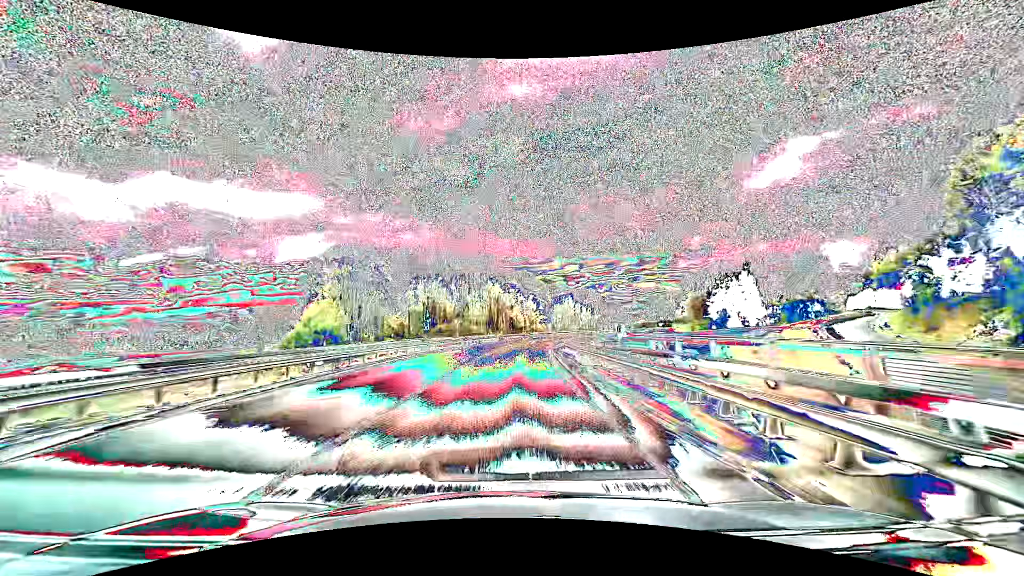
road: primary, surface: asphalt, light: Day
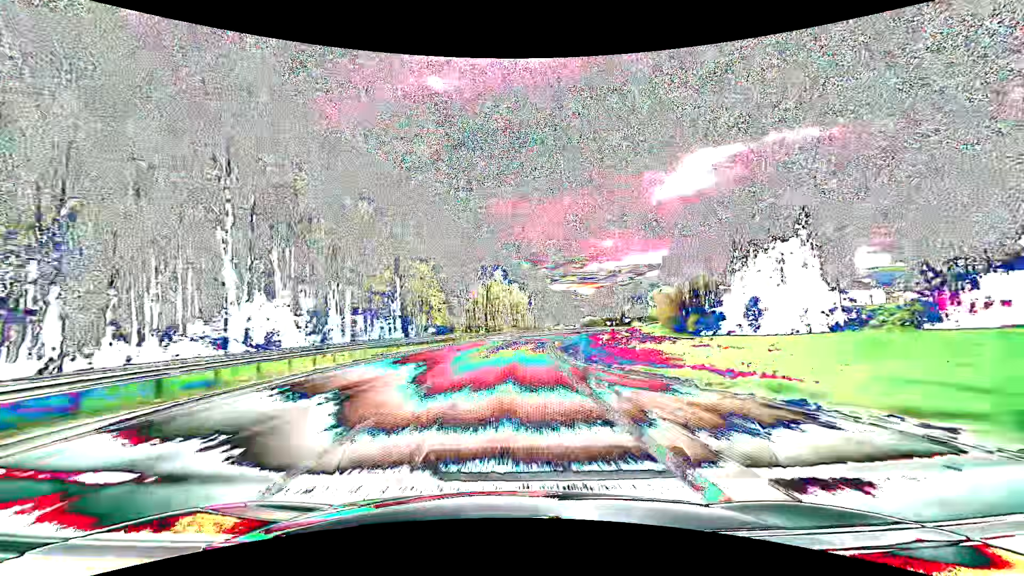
(+6.4, +78.8) m; +10°
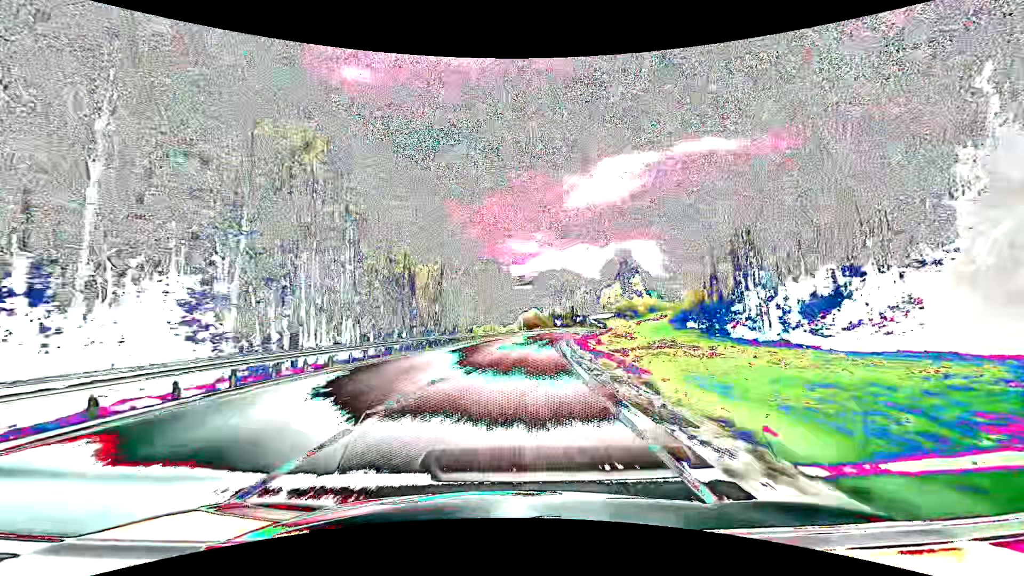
(+6.1, +78.9) m; +9°
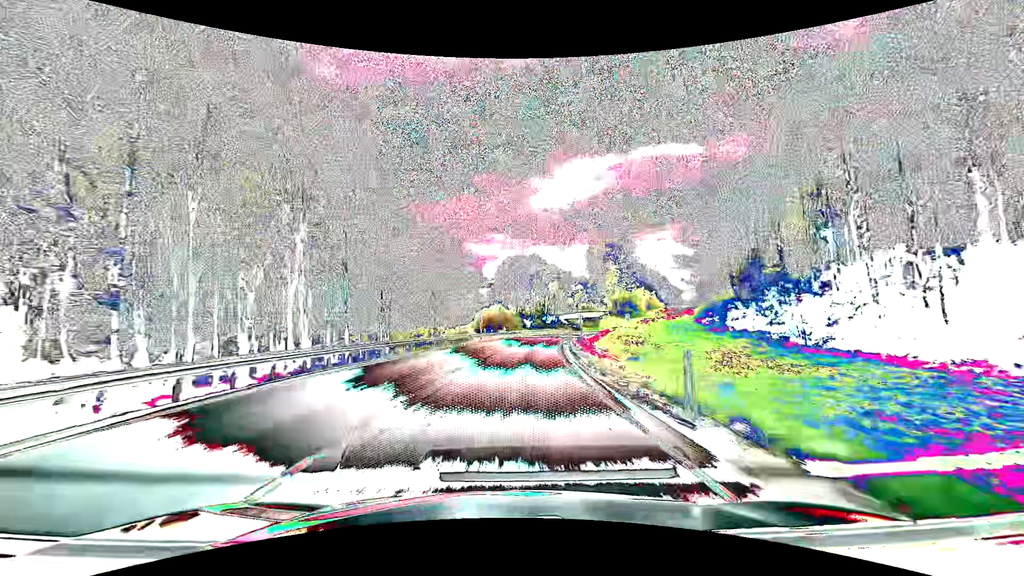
(+1.1, +31.6) m; +4°
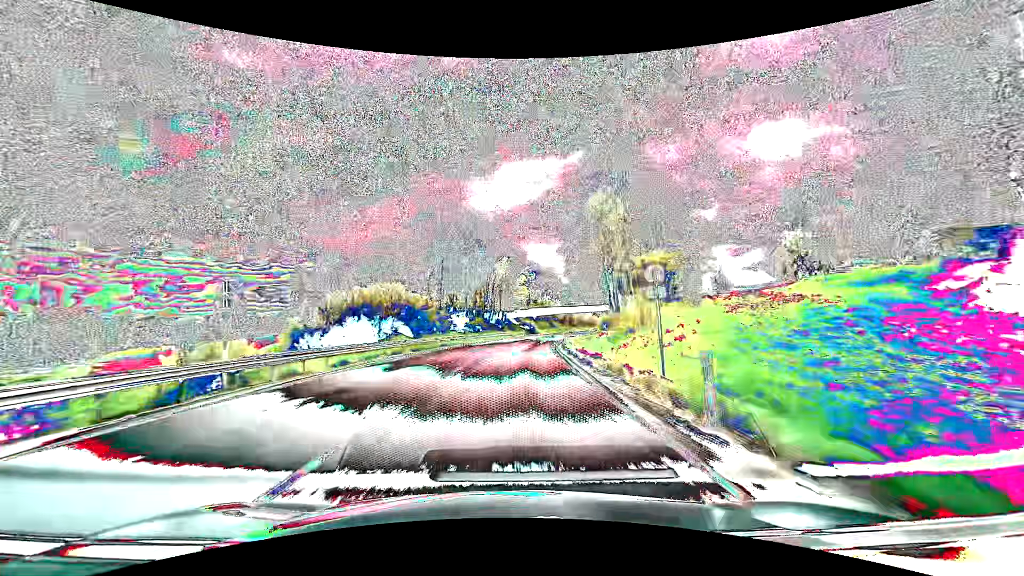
(+2.8, +47.3) m; +7°
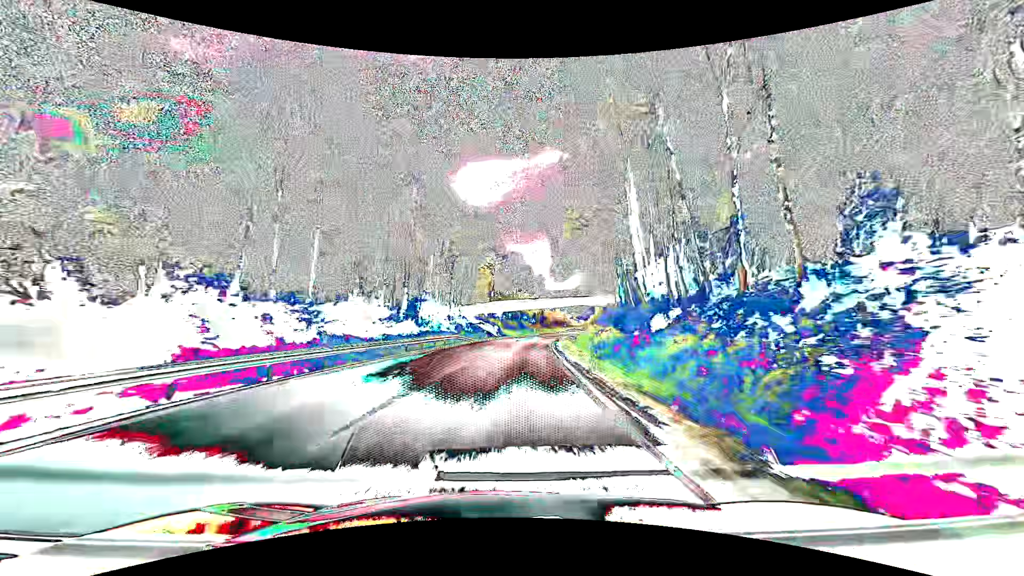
(+1.3, +31.5) m; +4°
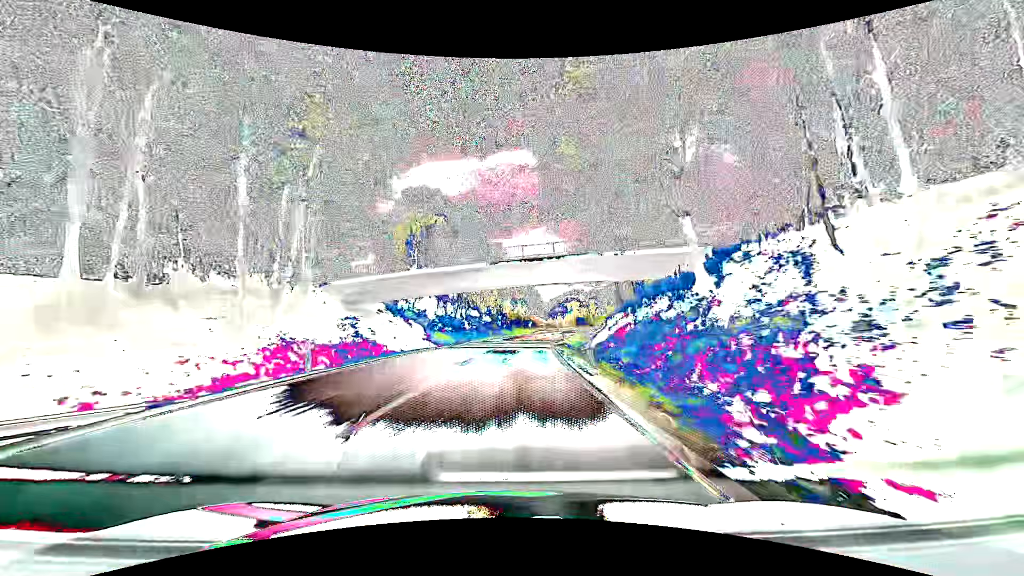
(+2.3, +47.4) m; +6°
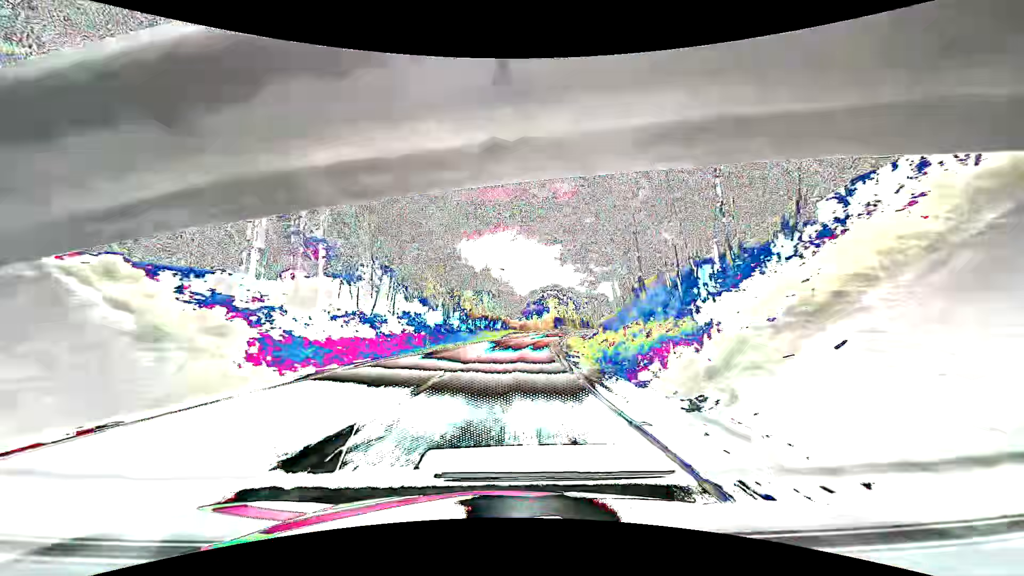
(+1.0, +31.6) m; +4°
(0, +10) (0, +20) (+1, +30) (+1, +40) (+2, +50) (+3, +60) (+5, +70) (+6, +80) (+8, +89) (+10, +99) m
